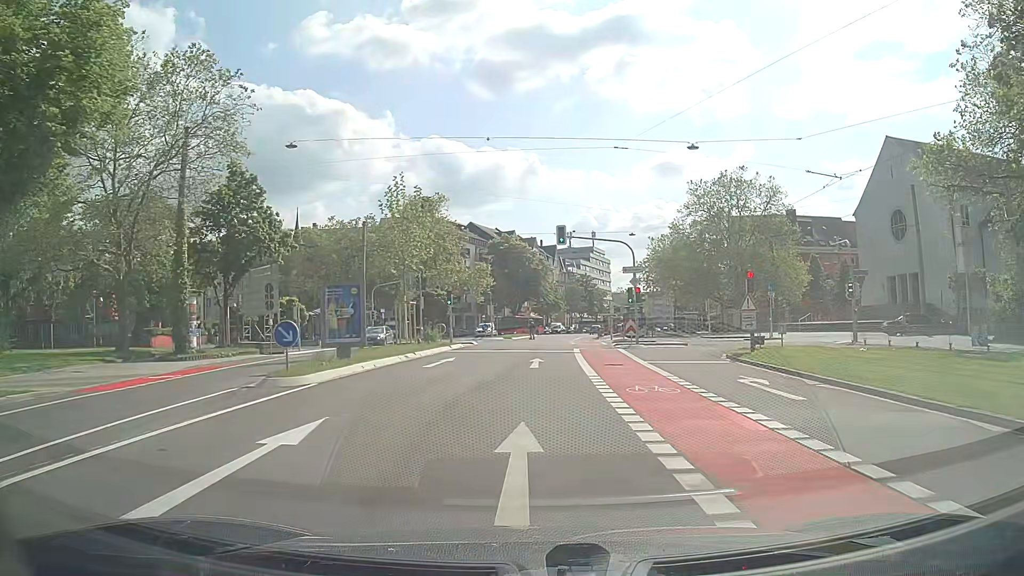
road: secondary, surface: asphalt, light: Day
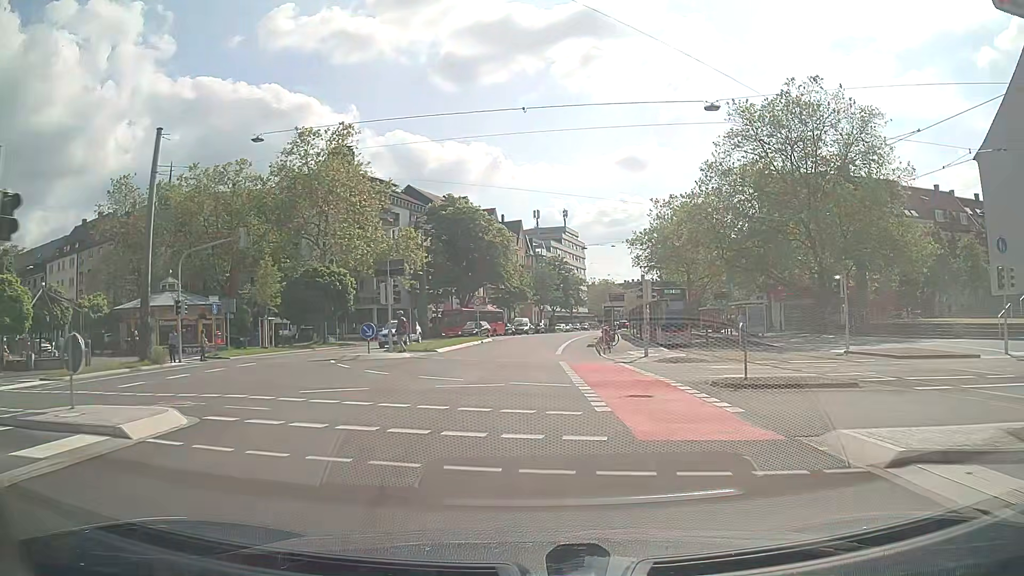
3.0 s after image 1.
(+0.9, +32.3) m; +3°
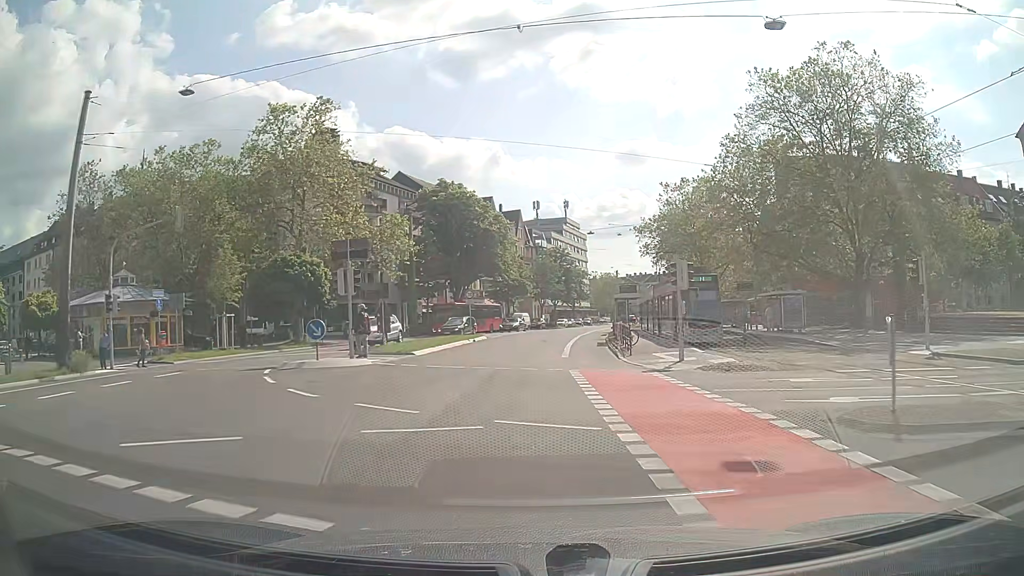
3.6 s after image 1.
(0.0, +6.5) m; 0°
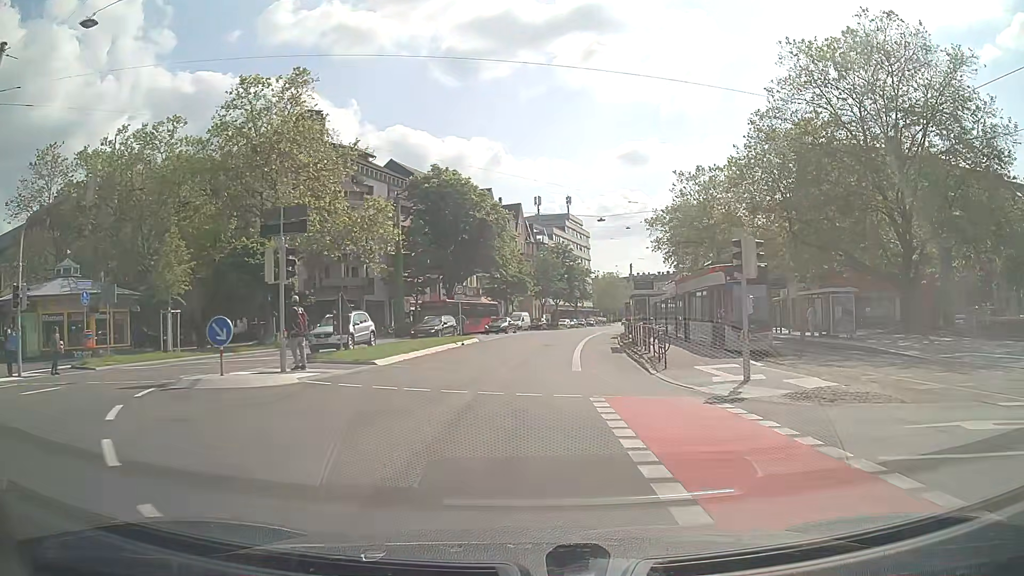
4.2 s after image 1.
(0.0, +6.5) m; 0°
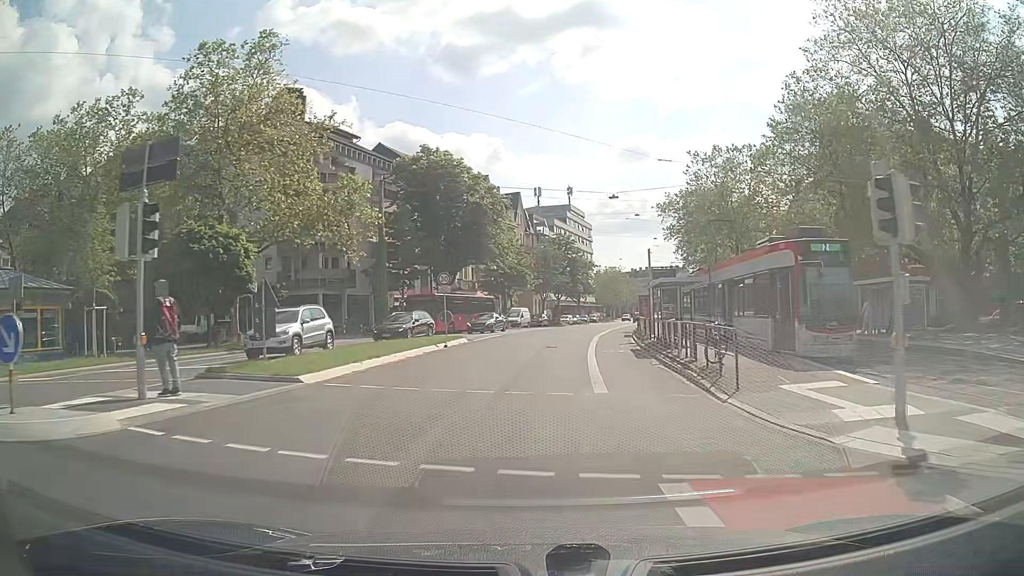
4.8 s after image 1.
(0.0, +6.6) m; 0°
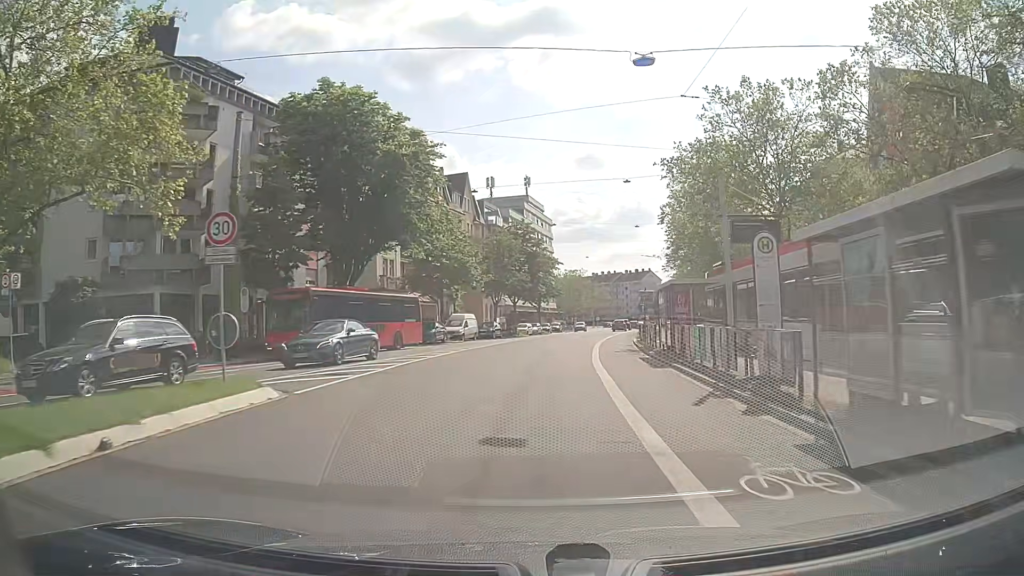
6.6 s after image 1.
(+0.3, +20.0) m; +3°
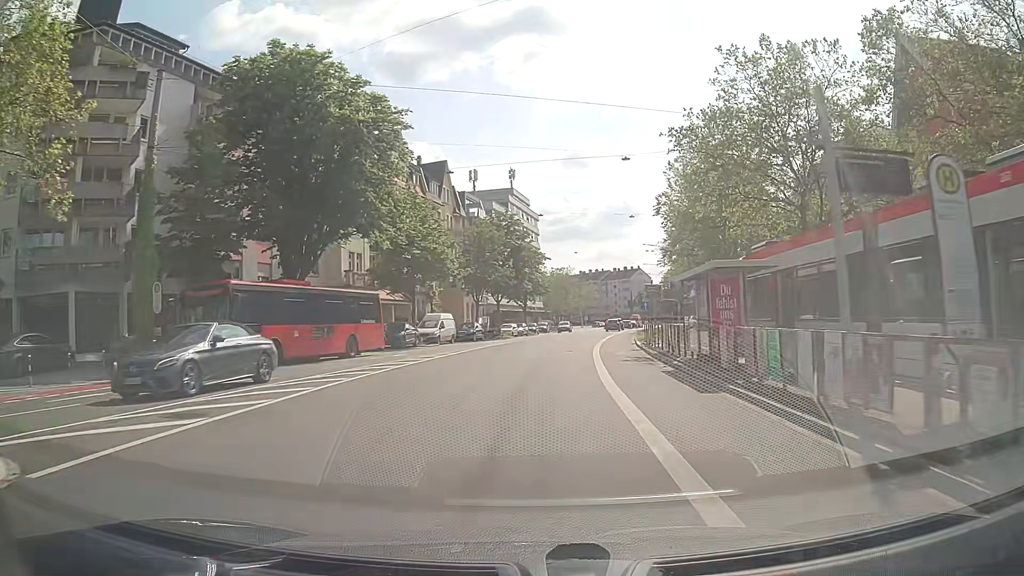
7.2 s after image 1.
(+0.1, +6.7) m; +1°
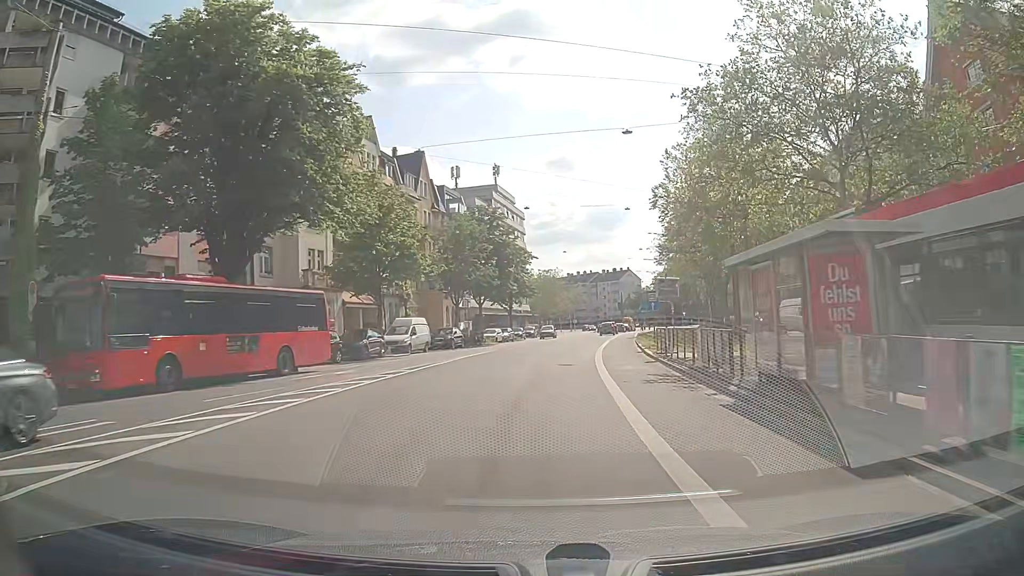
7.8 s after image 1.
(0.0, +6.7) m; +1°
(0, +10) (+1, +20) (+2, +30) (+3, +40) (+4, +50) (+6, +60) (+7, +70) (+9, +79) (+10, +89) (+12, +99) m
